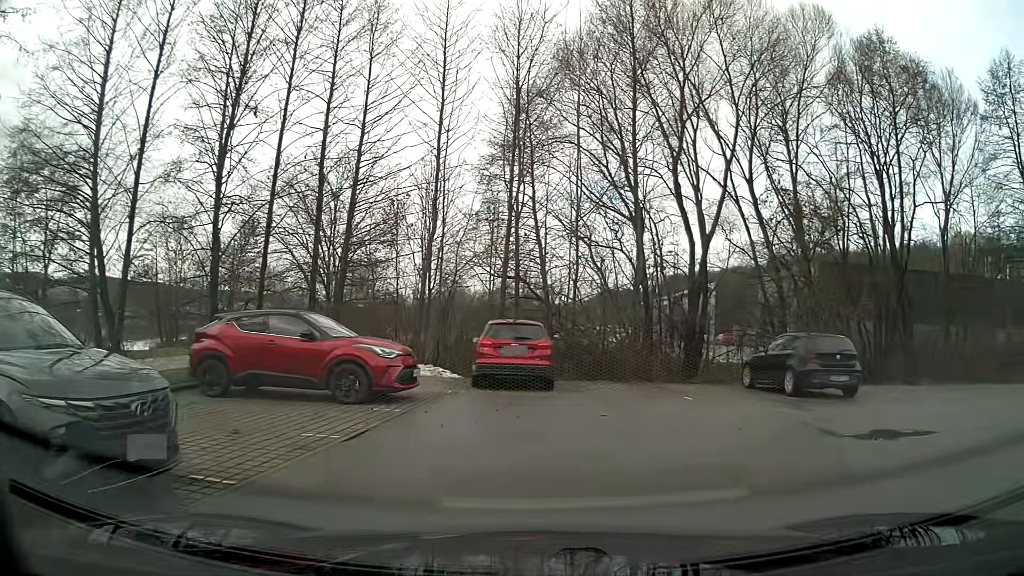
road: service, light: Day
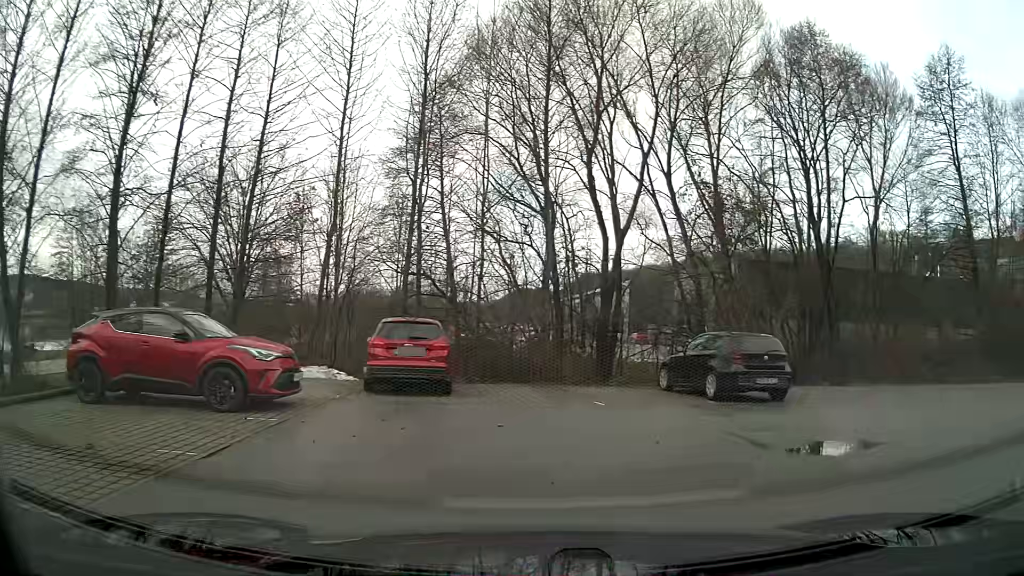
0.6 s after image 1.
(+0.1, +1.2) m; +8°
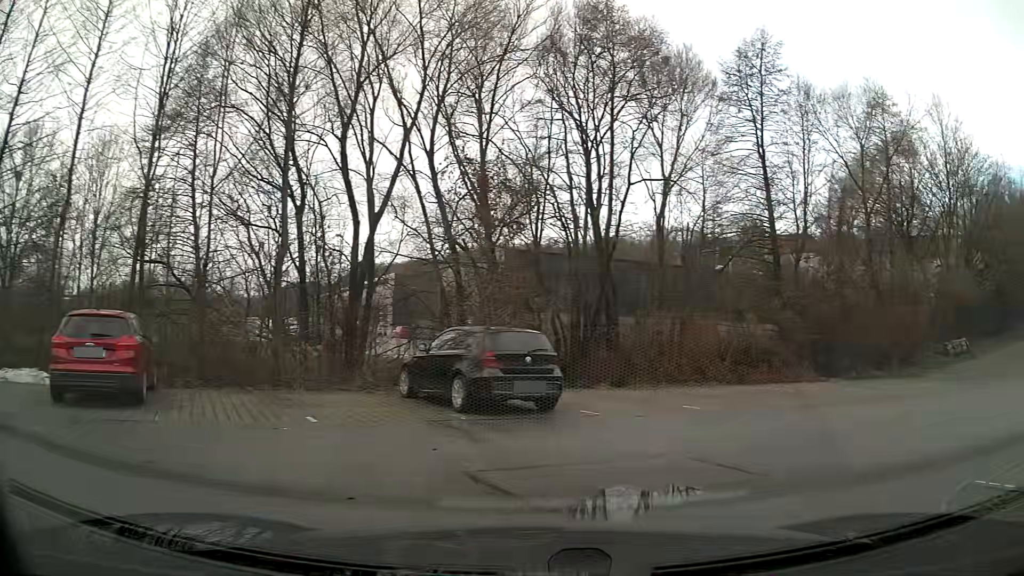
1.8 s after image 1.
(+0.5, +2.9) m; +18°
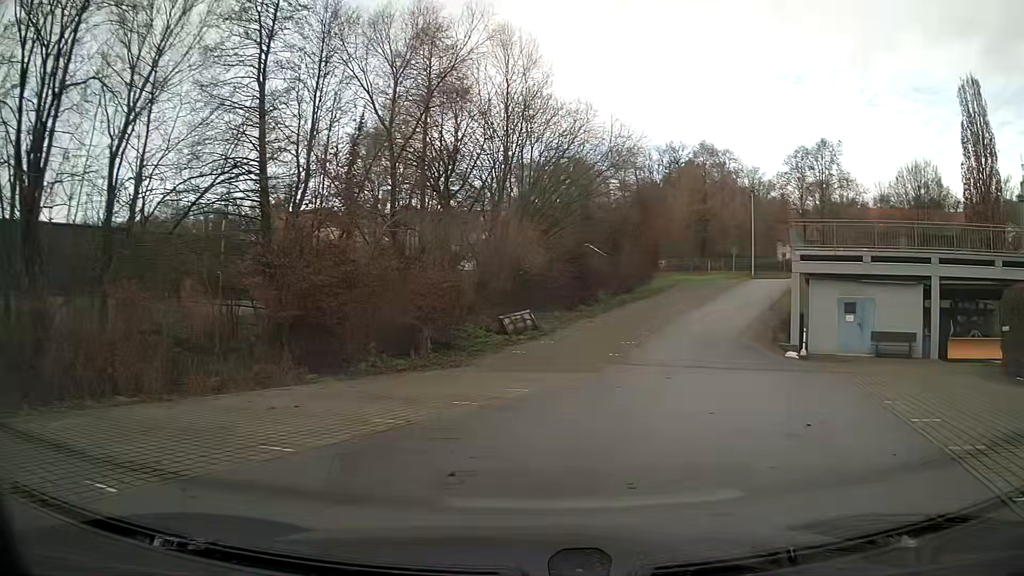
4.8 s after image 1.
(+3.5, +8.7) m; +39°
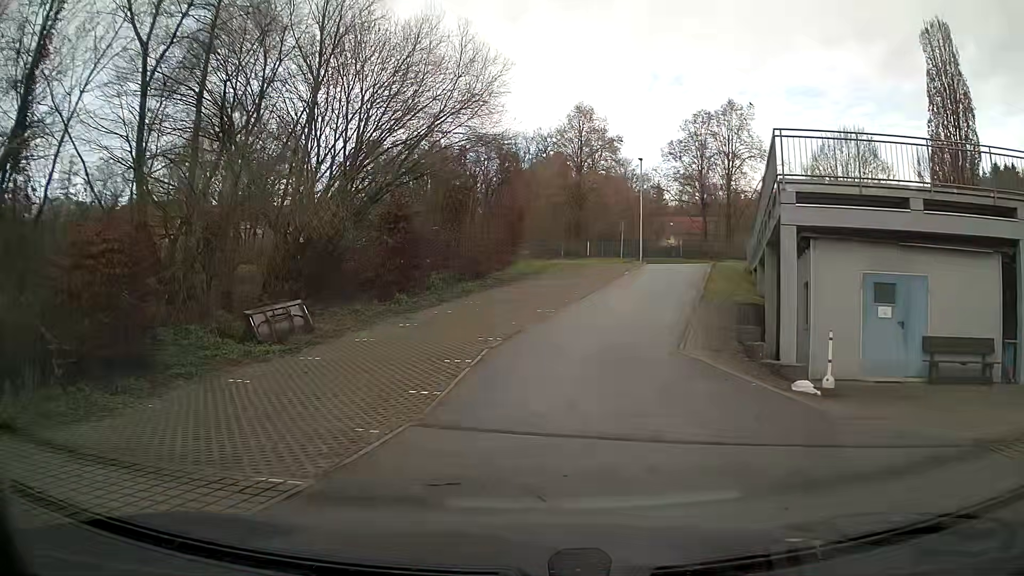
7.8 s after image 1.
(+1.7, +12.1) m; +11°
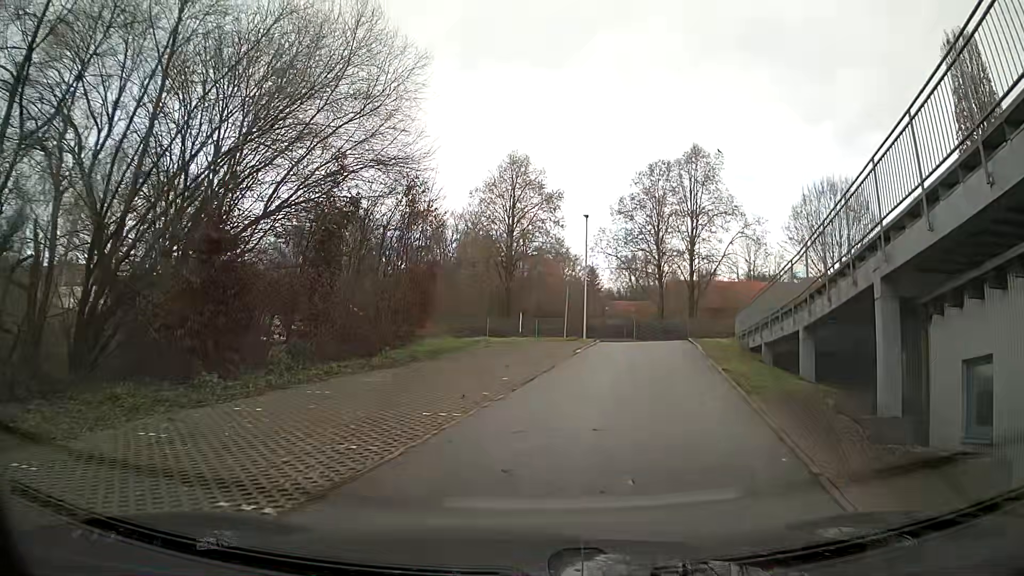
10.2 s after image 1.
(+0.4, +9.7) m; +6°
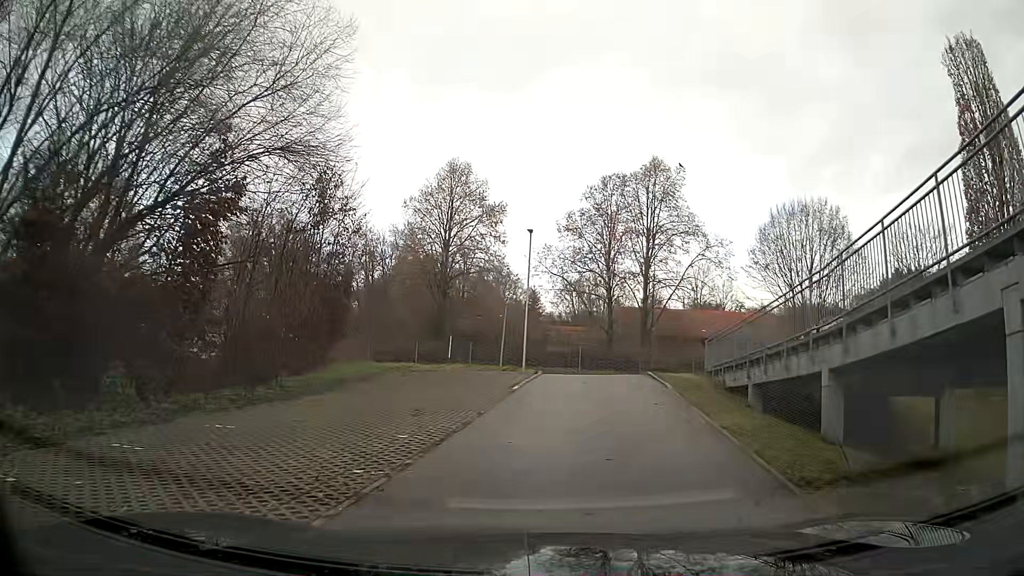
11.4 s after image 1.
(+0.2, +4.4) m; +5°
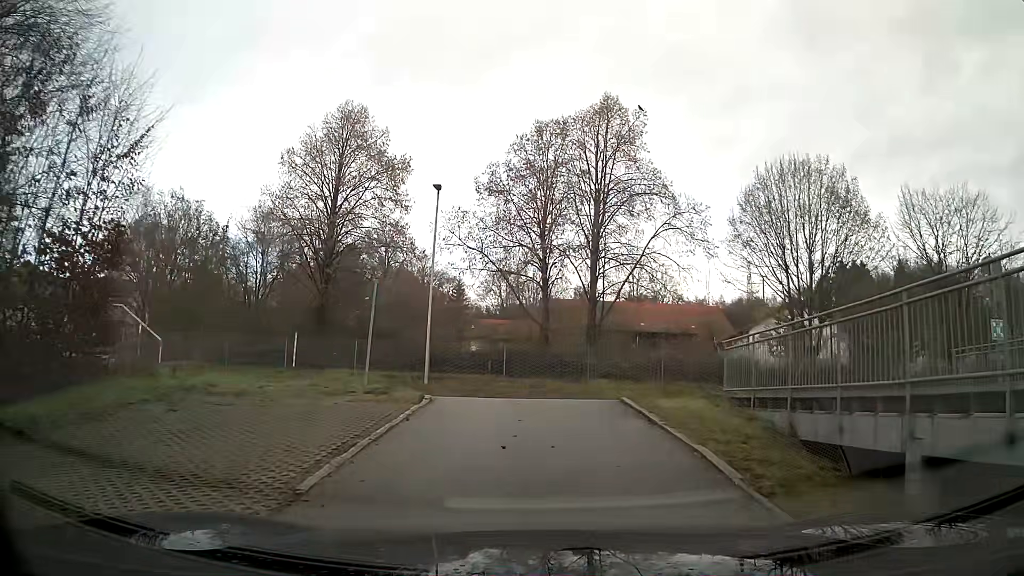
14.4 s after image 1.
(+0.6, +10.3) m; +5°
(0, +10) (-2, +19) (-11, +23) (-21, +23) (-31, +24) (-41, +24) (-51, +25) (-61, +25) (-71, +25) (-81, +25) m
